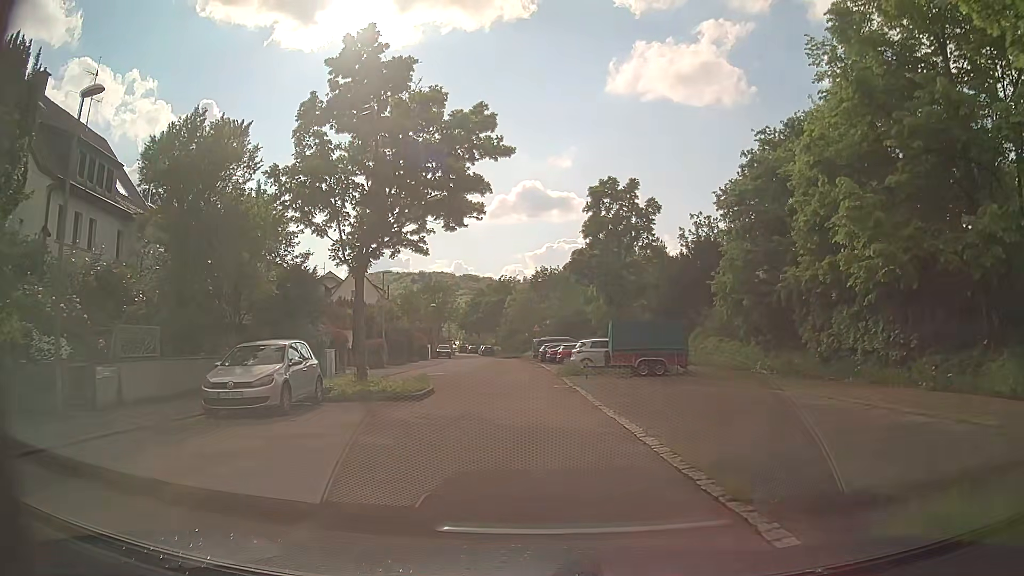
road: residential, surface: asphalt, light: Day
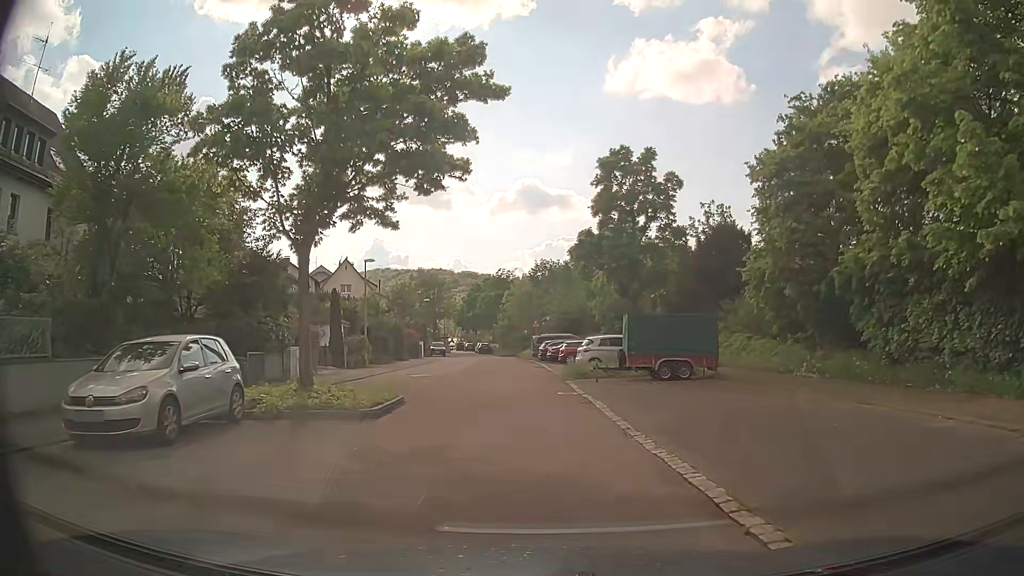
(0.0, +4.5) m; 0°
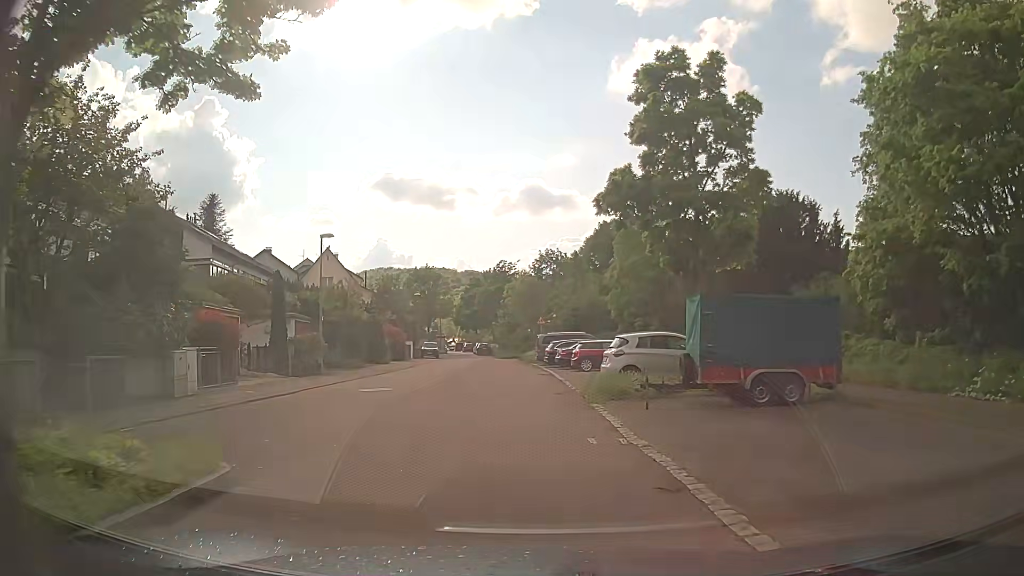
(0.0, +9.0) m; 0°
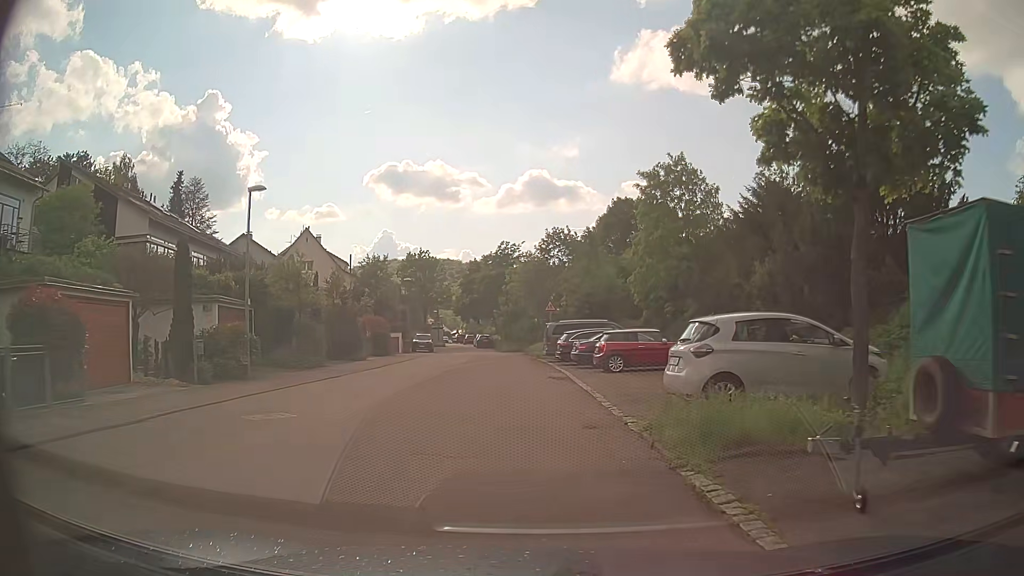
(-0.1, +8.6) m; -1°
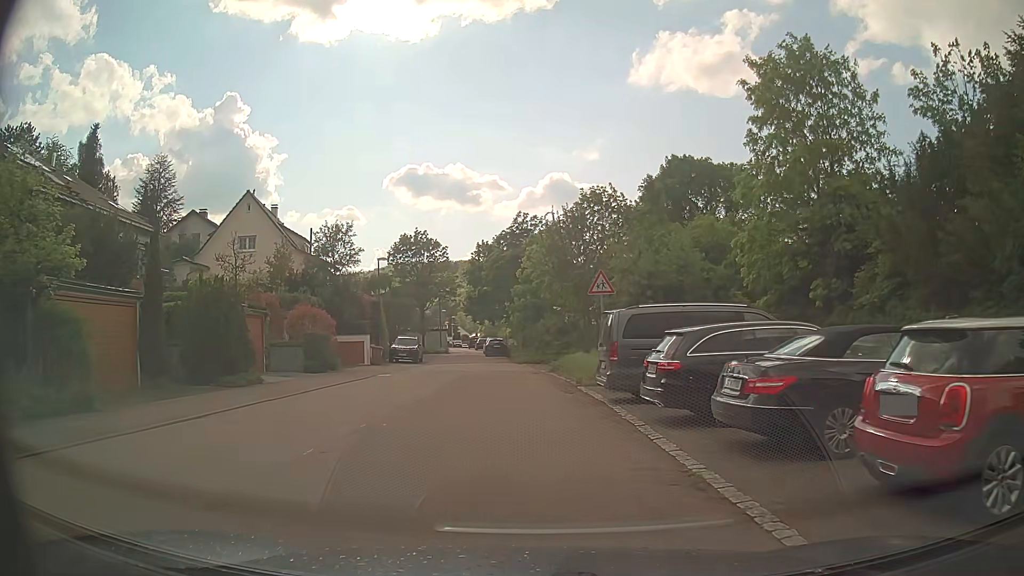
(-0.2, +18.2) m; -2°
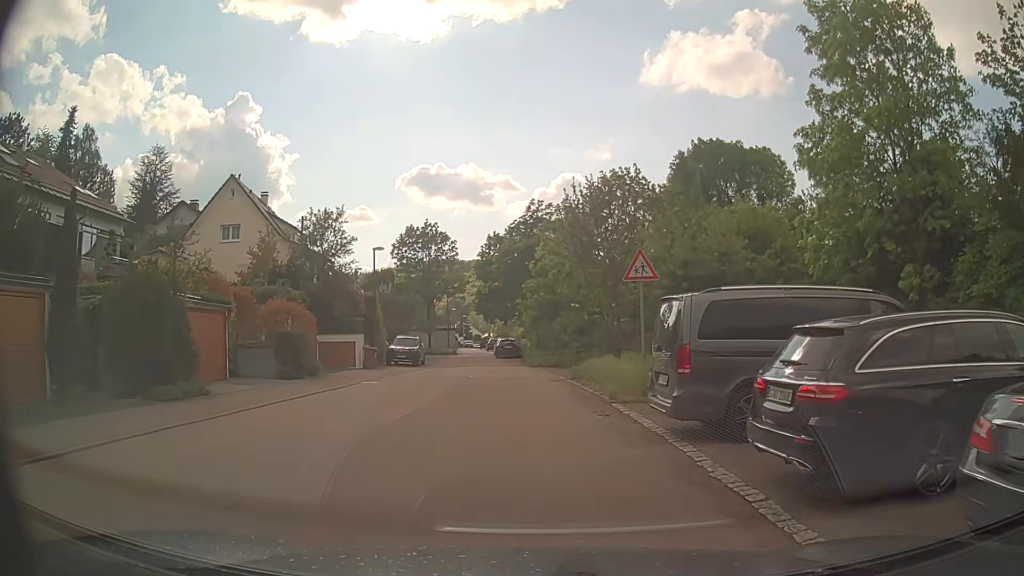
(0.0, +4.7) m; -2°
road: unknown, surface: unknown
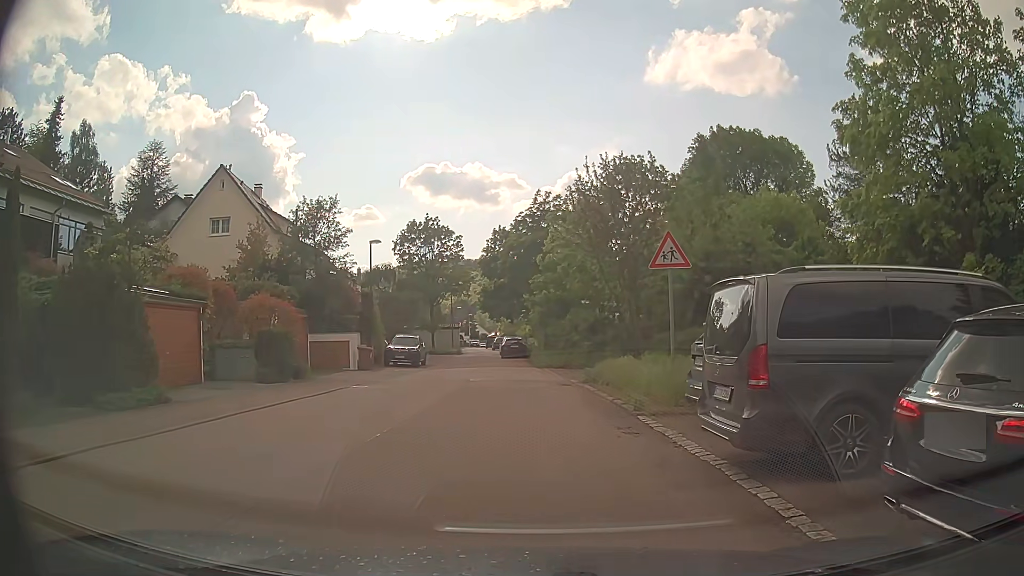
(0.0, +2.3) m; -2°
